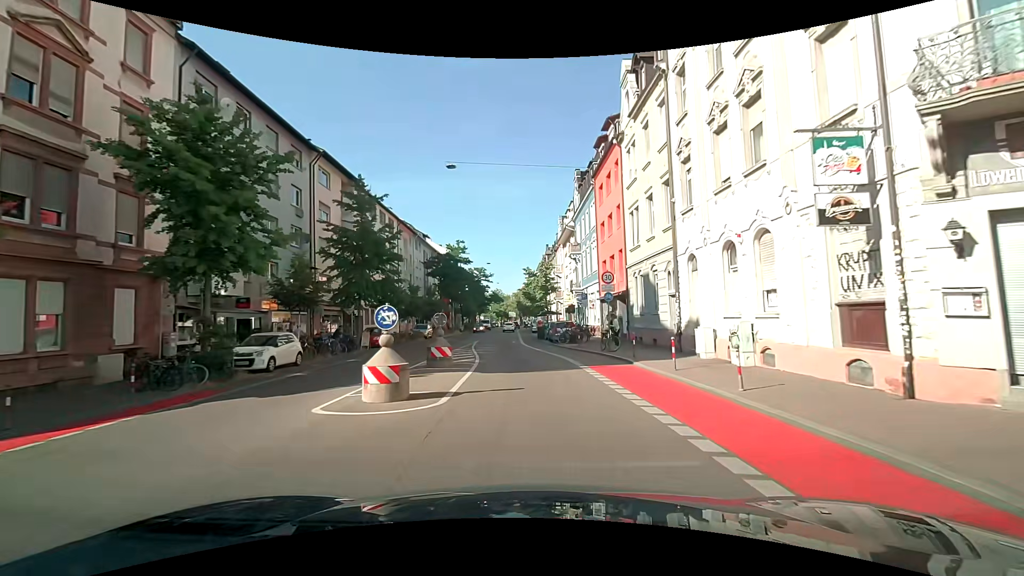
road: secondary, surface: asphalt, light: Day
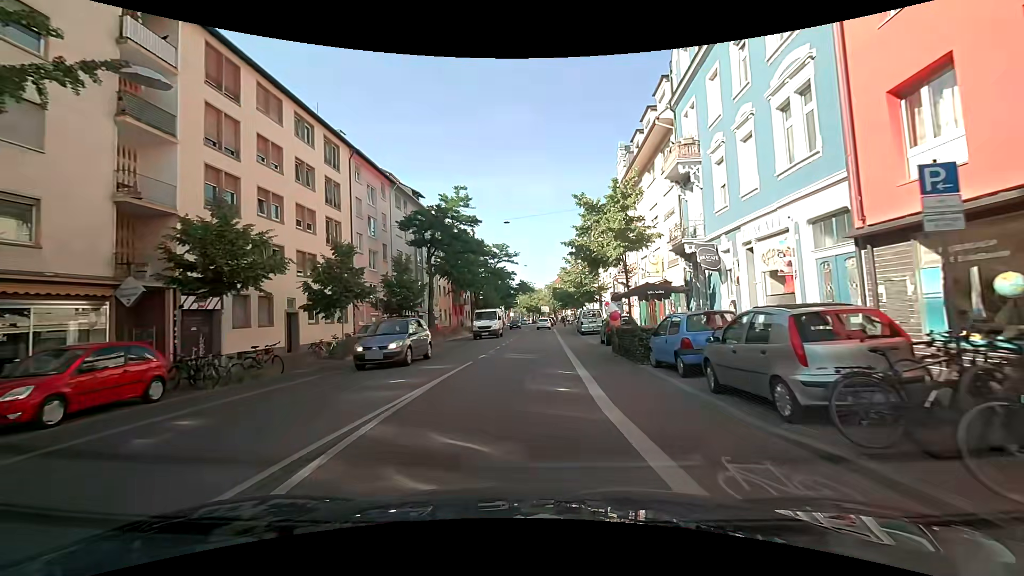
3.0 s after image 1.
(-0.9, +26.6) m; -3°
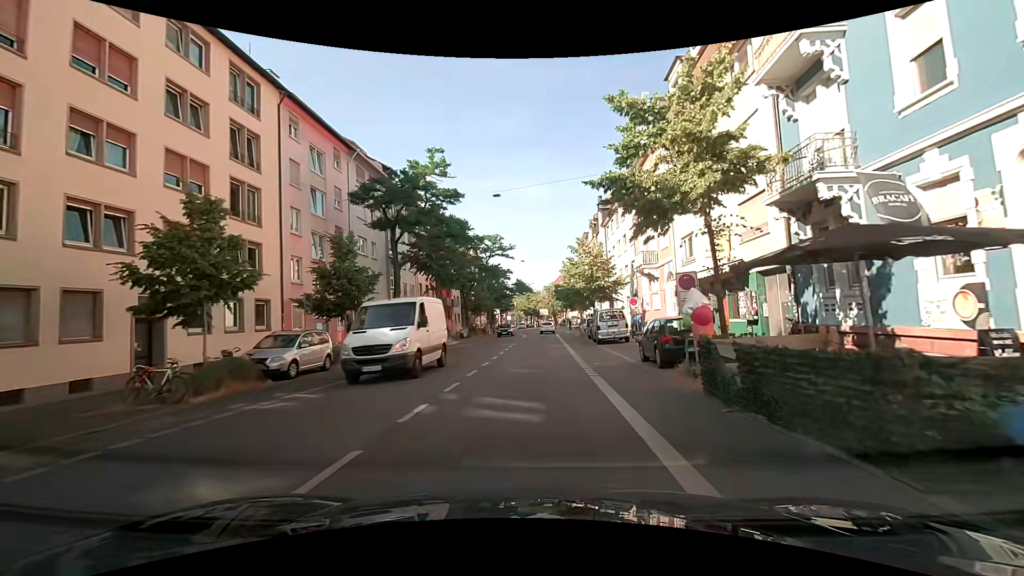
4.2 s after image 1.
(0.0, +10.3) m; 0°
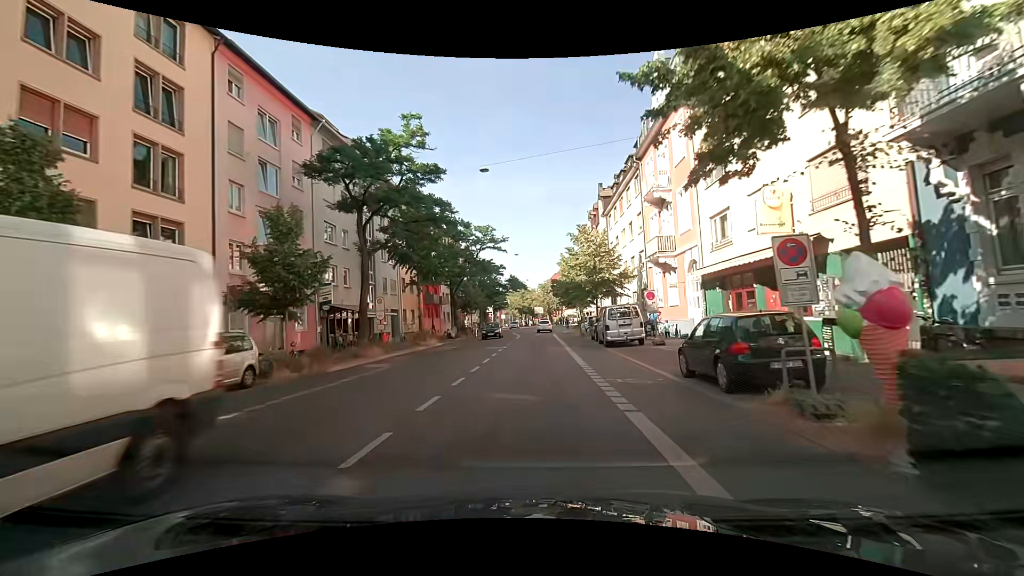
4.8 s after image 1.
(+0.1, +5.1) m; 0°
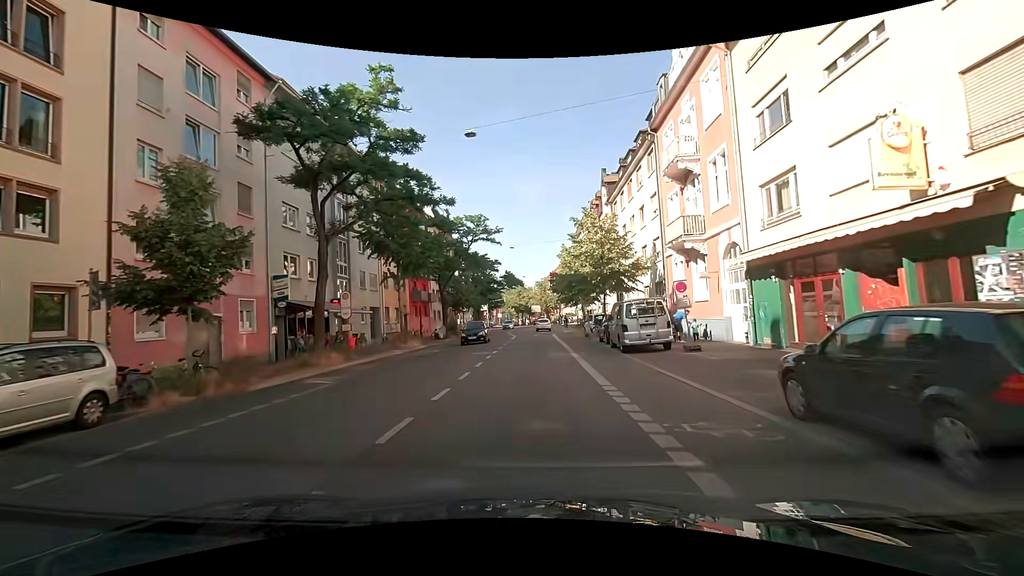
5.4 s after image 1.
(+0.1, +5.1) m; 0°
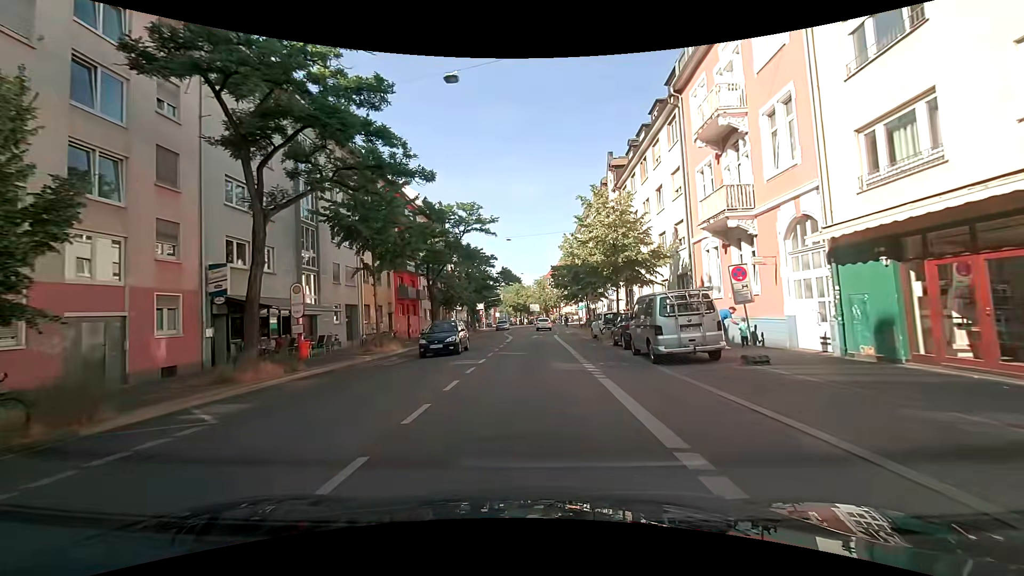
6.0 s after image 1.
(+0.1, +5.0) m; 0°
